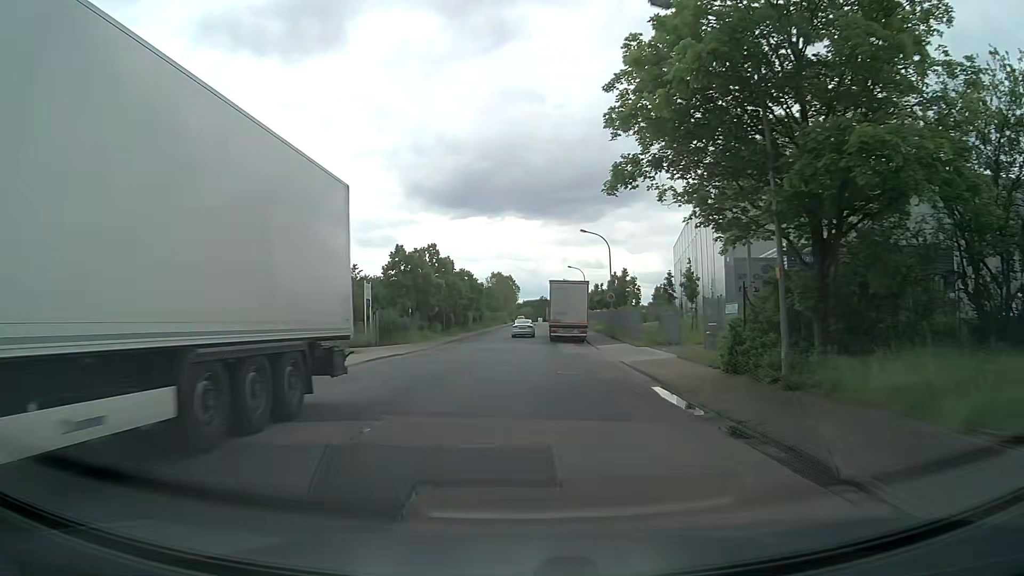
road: unclassified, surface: asphalt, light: Day
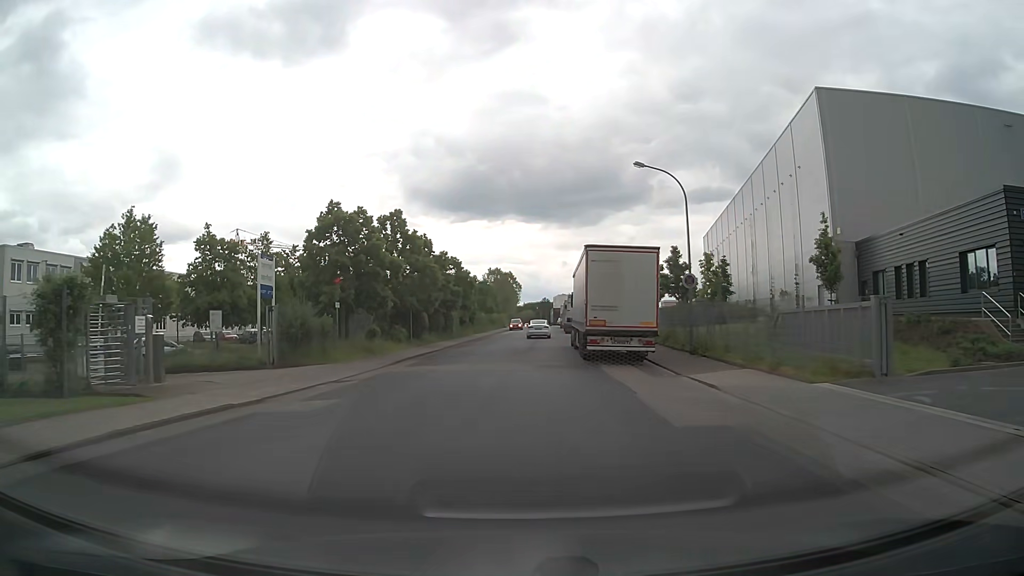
(-0.1, +21.4) m; 0°
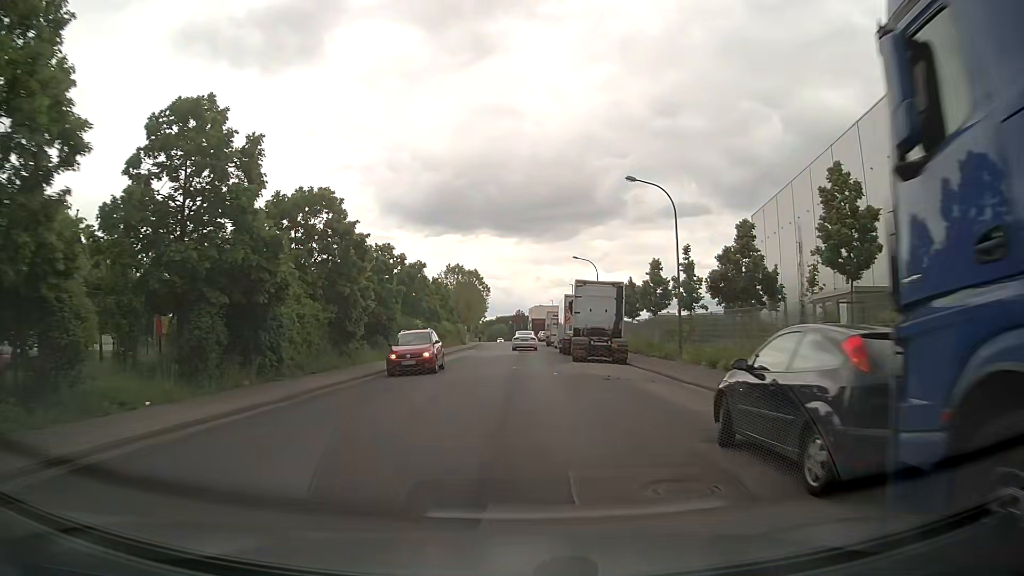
(+0.9, +36.4) m; +2°
